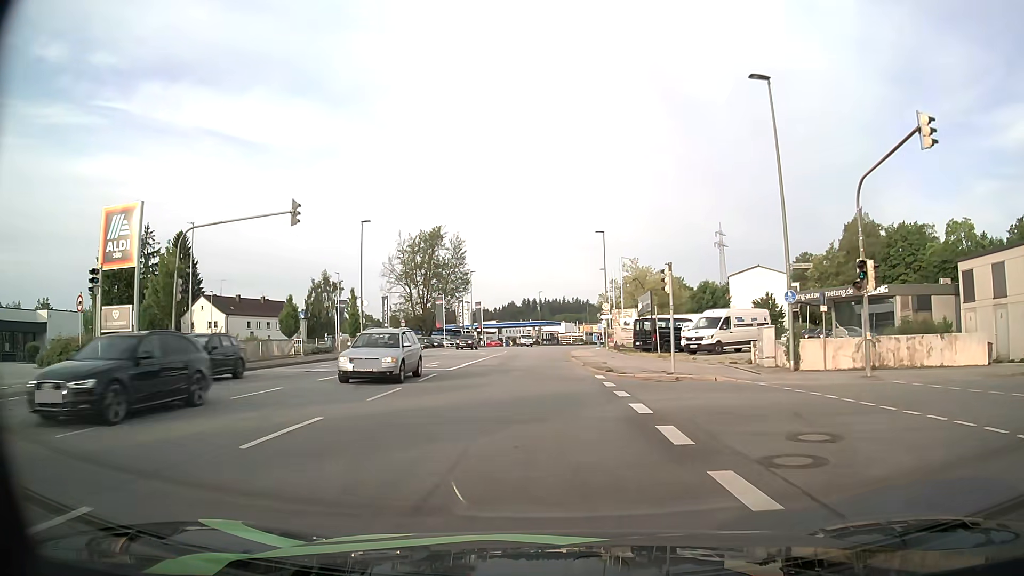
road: tertiary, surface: asphalt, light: Day
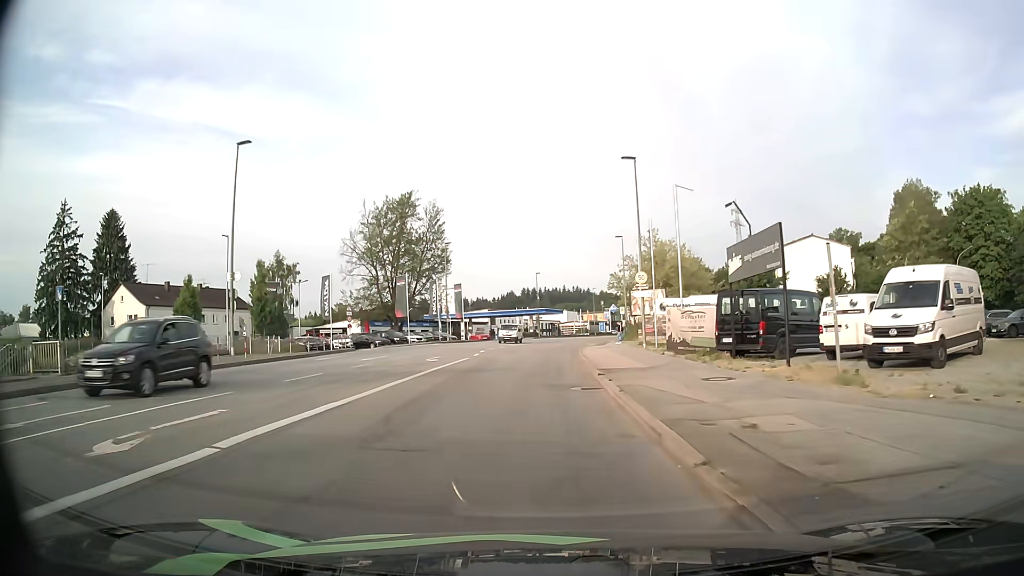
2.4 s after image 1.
(+0.1, +22.4) m; +1°
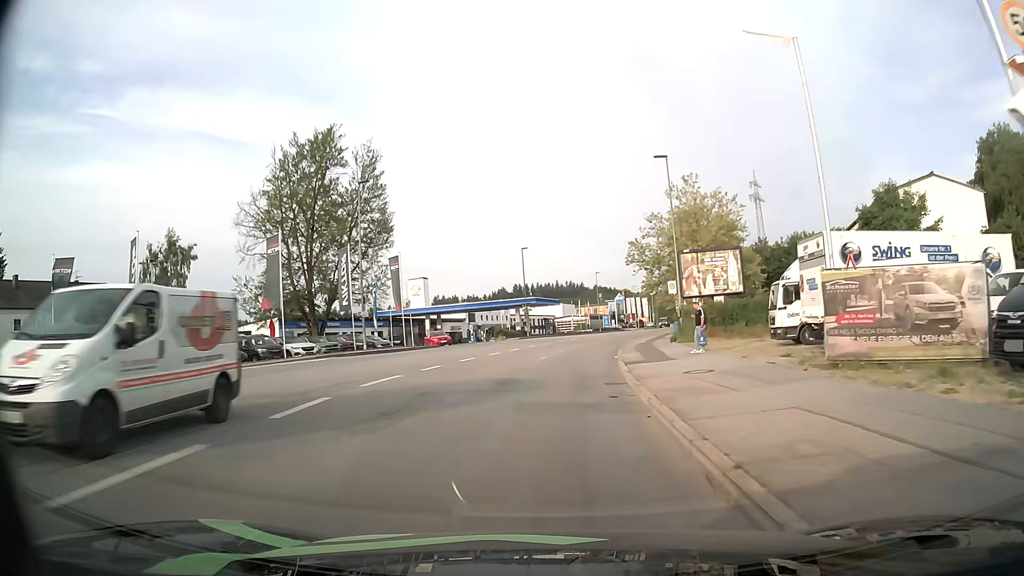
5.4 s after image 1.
(-0.2, +30.4) m; 0°
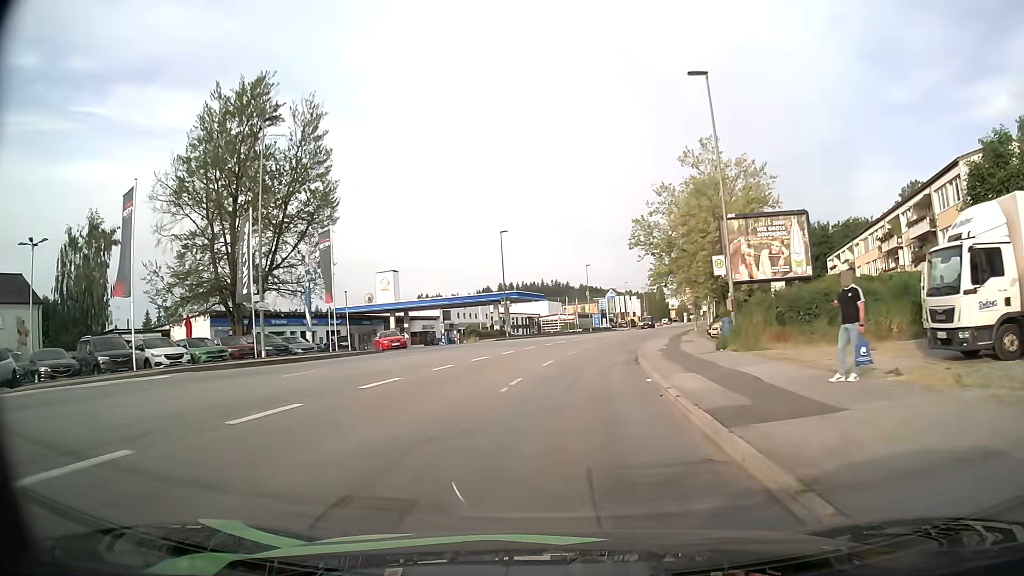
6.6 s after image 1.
(+0.1, +13.1) m; +1°
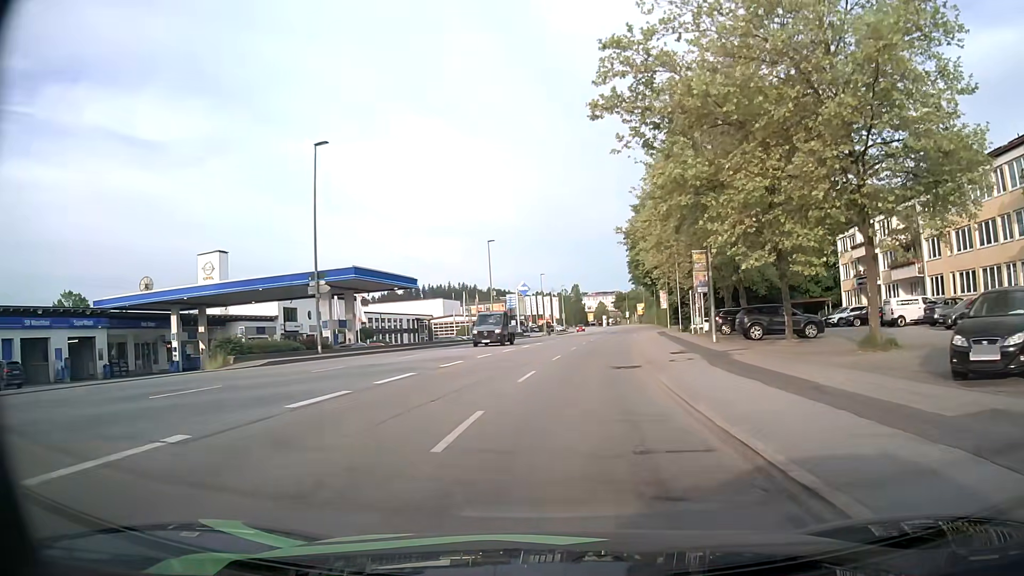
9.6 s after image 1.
(+2.3, +33.4) m; +8°
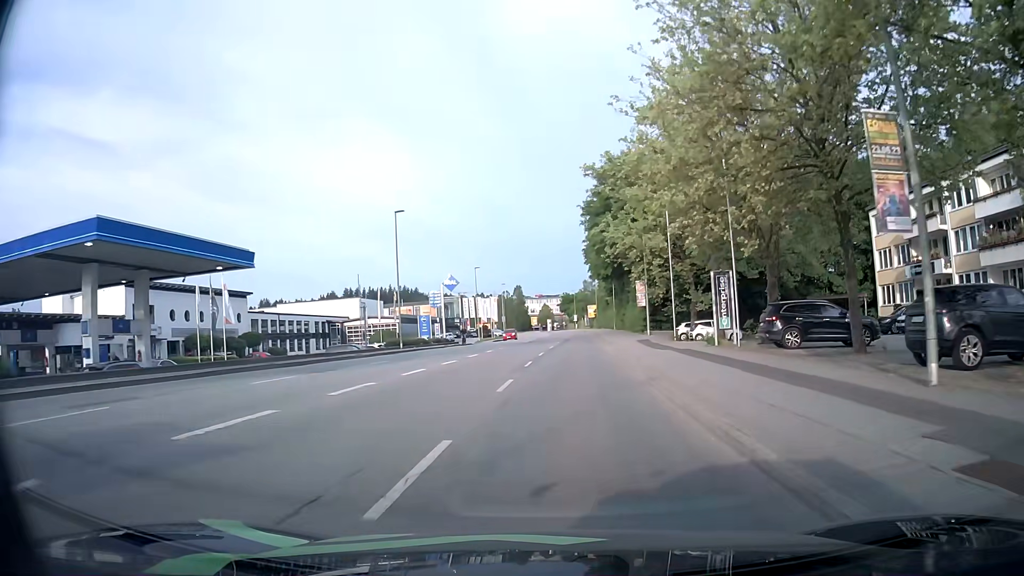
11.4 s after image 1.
(+0.9, +20.3) m; +5°
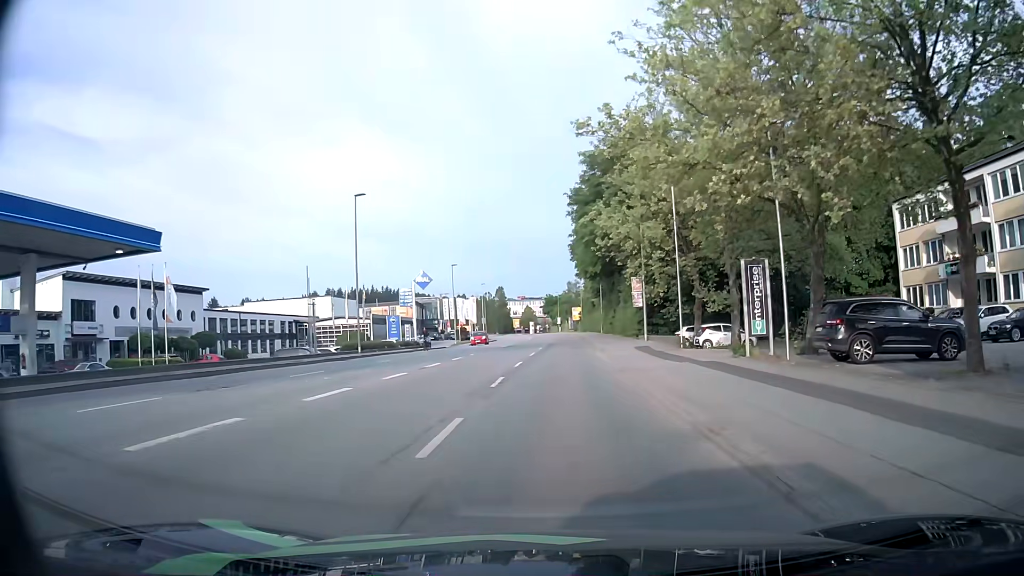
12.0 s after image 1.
(0.0, +6.8) m; +1°
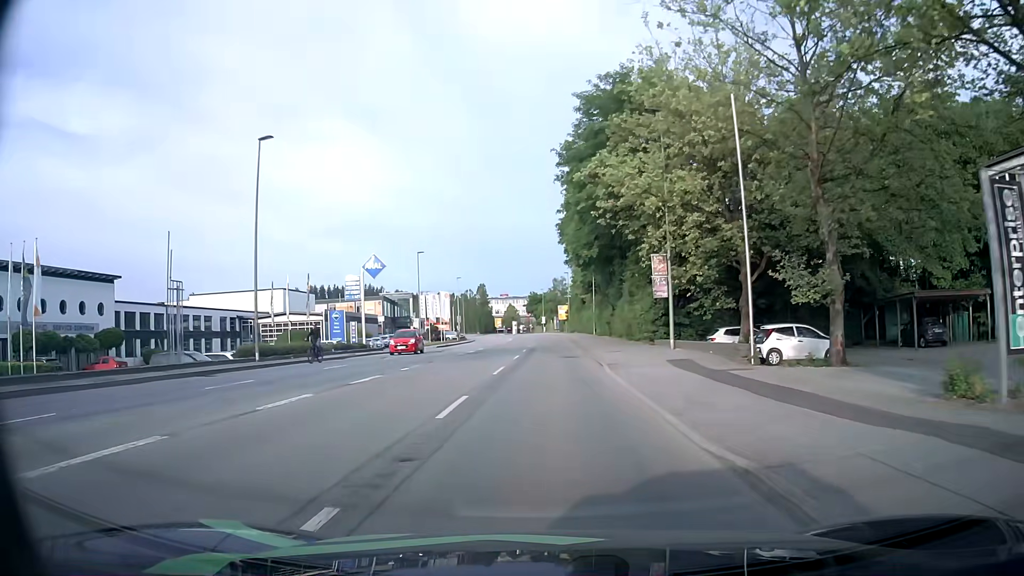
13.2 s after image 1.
(+0.2, +13.7) m; +2°
(0, +10) (0, +20) (0, +30) (0, +40) (-1, +50) (-1, +60) (-1, +70) (-1, +80) (-2, +90) (-2, +100) m
